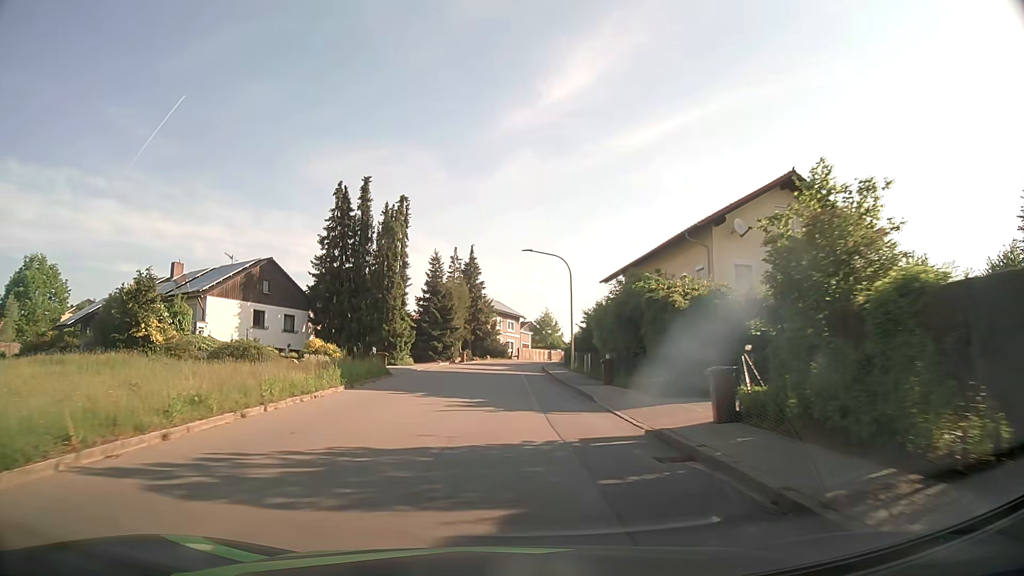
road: tertiary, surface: asphalt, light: Day
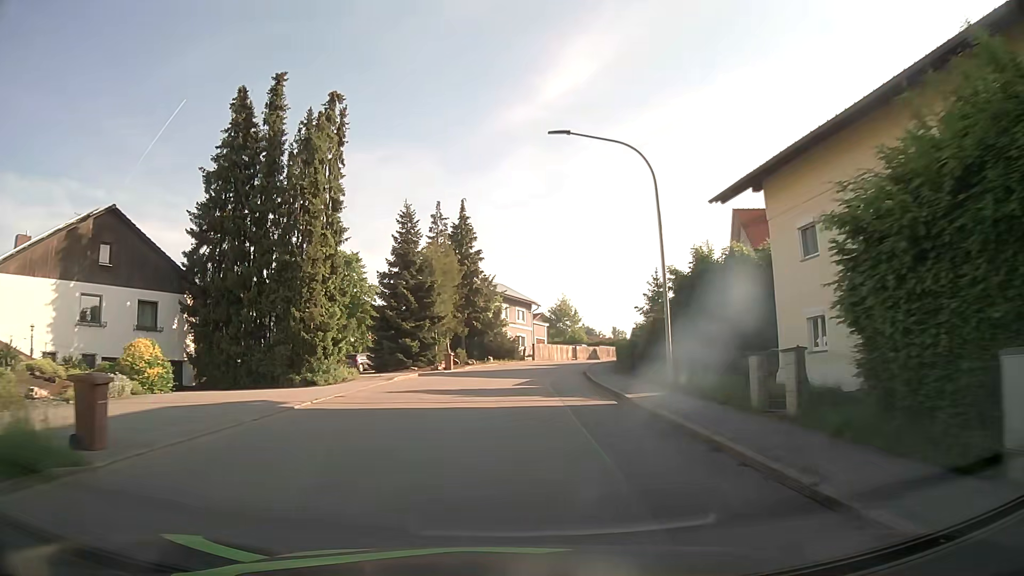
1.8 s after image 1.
(-0.3, +22.3) m; -1°
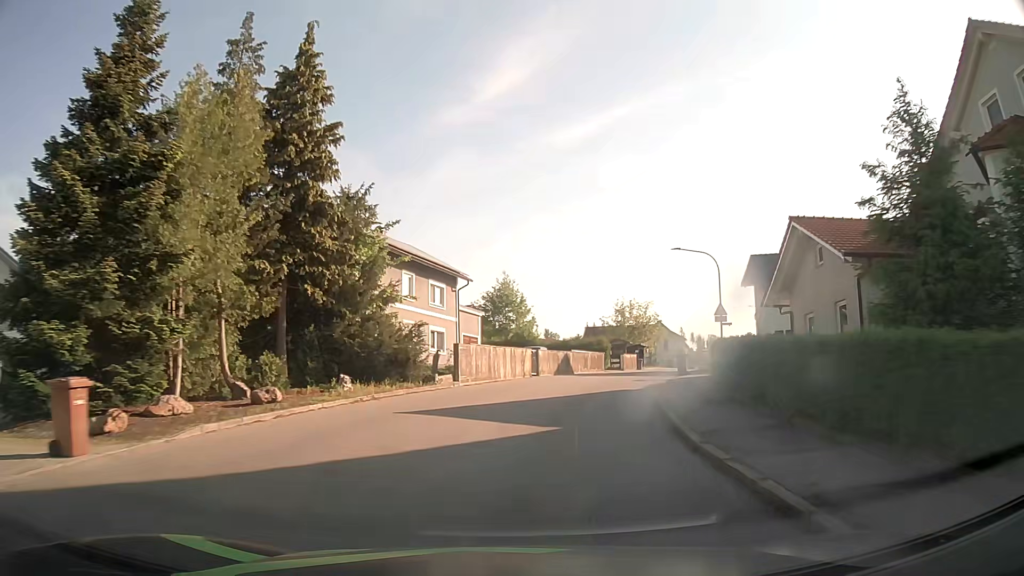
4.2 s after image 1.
(+1.1, +29.7) m; +6°
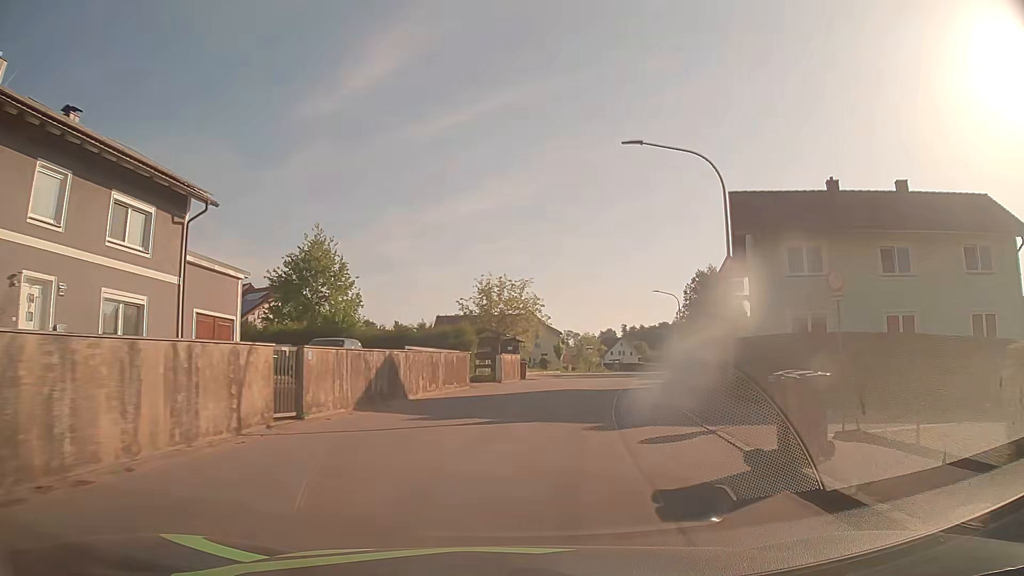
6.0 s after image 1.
(+2.2, +21.8) m; +12°
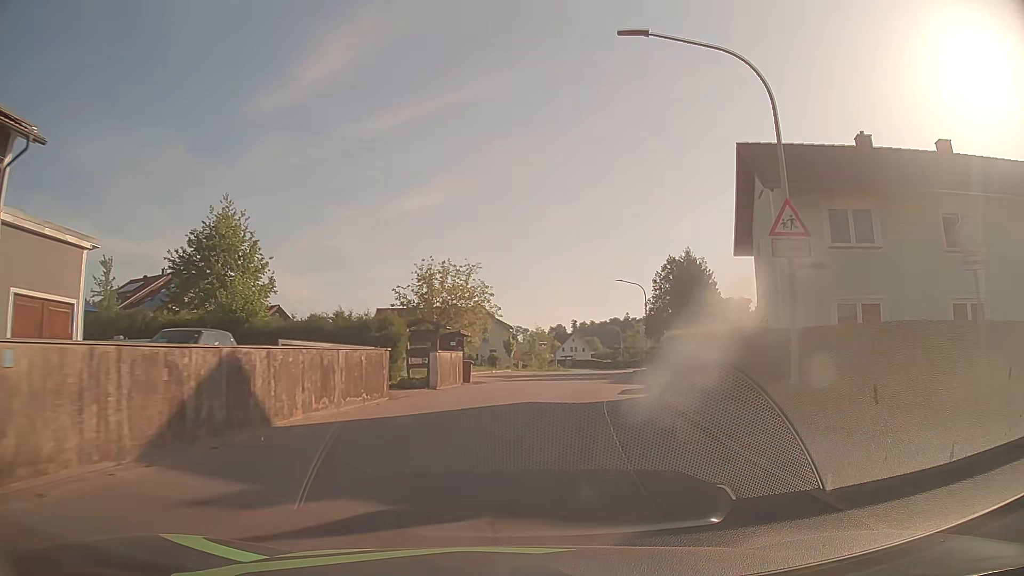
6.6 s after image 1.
(+0.3, +7.3) m; +5°
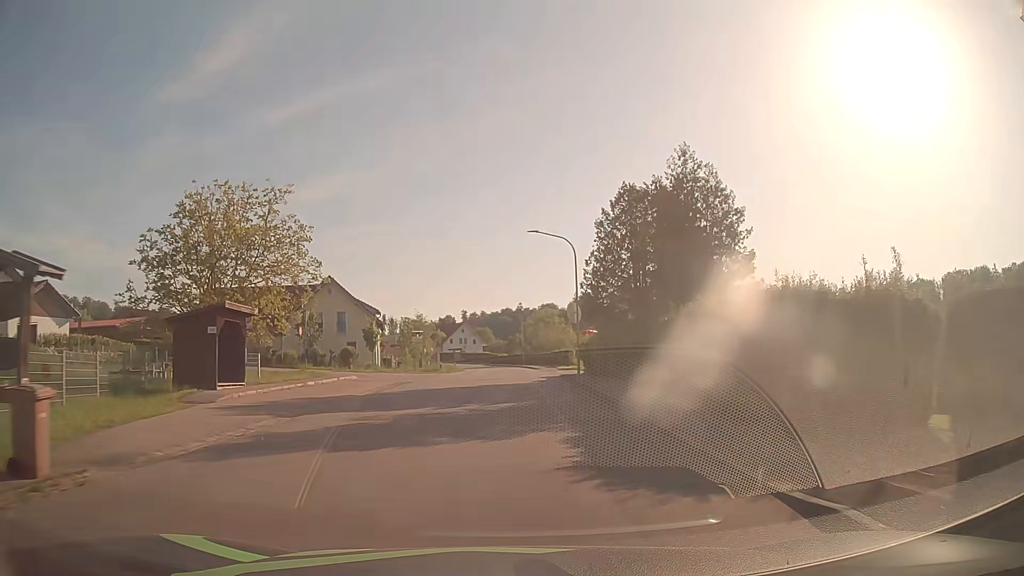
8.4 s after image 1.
(+2.1, +22.1) m; +9°
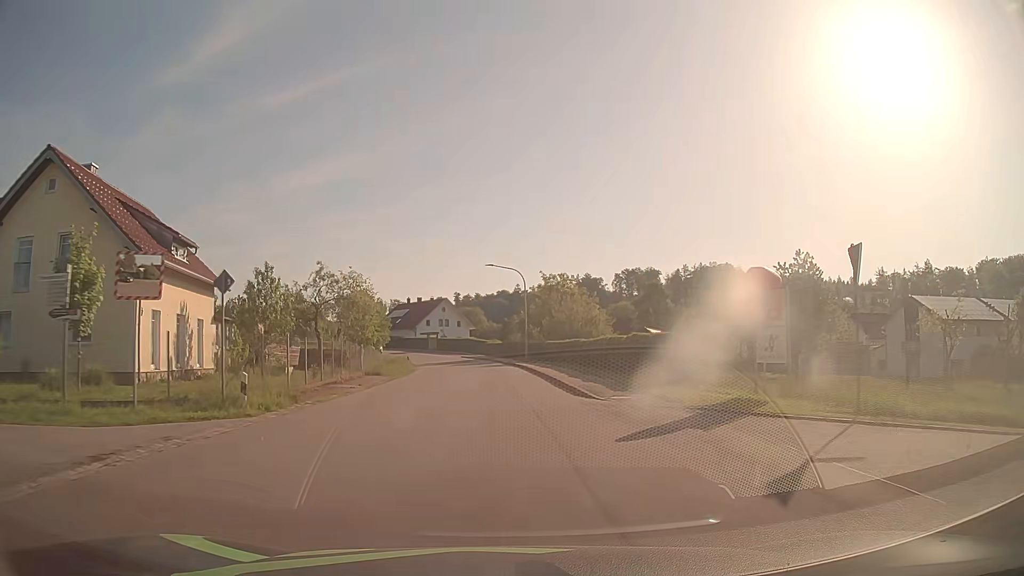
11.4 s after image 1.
(+0.6, +39.1) m; 0°
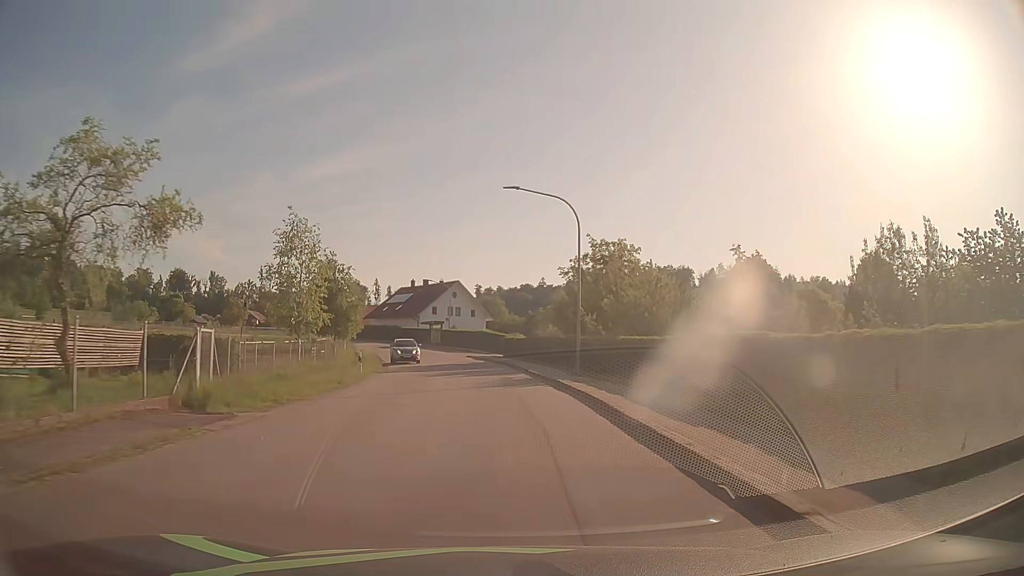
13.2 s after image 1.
(-0.4, +24.1) m; -2°
(0, +10) (0, +20) (-1, +30) (-2, +40) (-4, +50) (-7, +59) (-10, +69) (-14, +78) (-18, +87) (-23, +96) m
